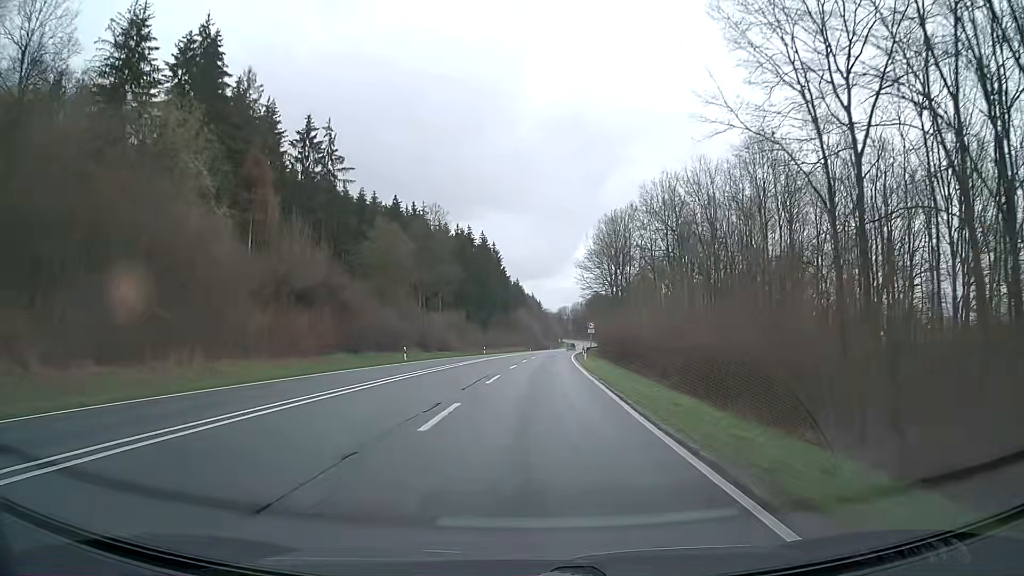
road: primary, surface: asphalt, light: Day
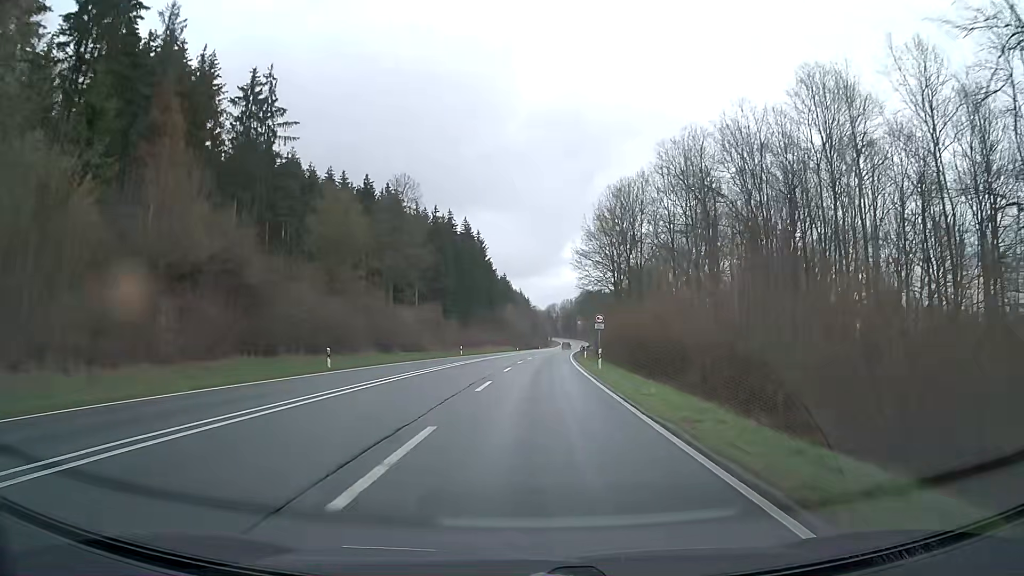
(+0.2, +15.9) m; +1°
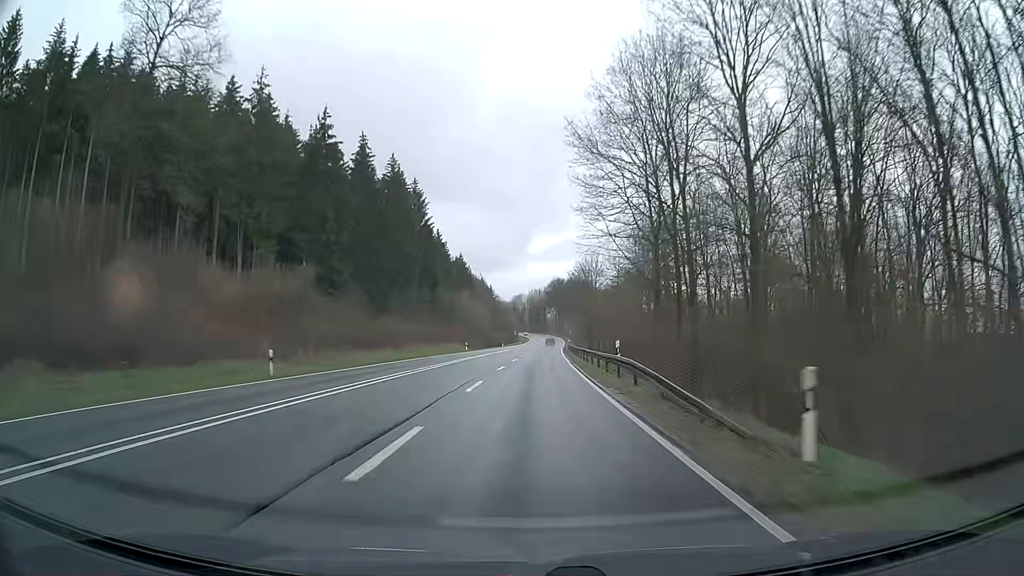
(+1.2, +47.8) m; +3°
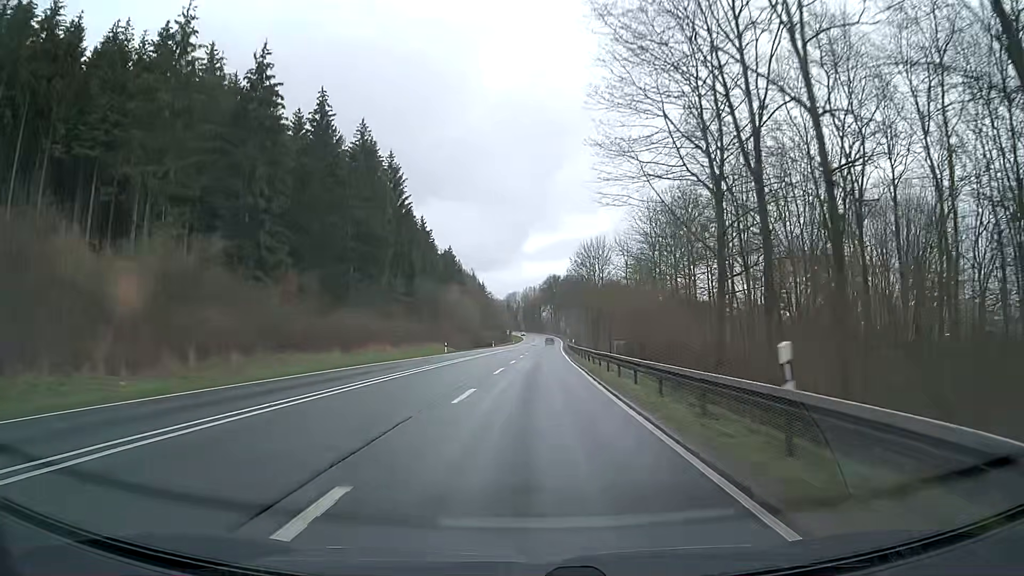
(0.0, +15.9) m; 0°
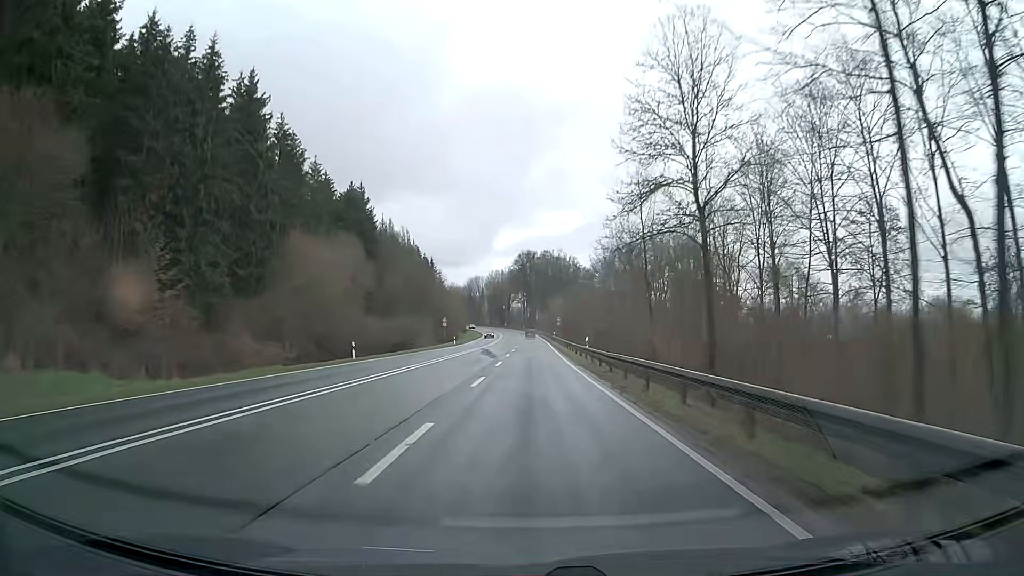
(+2.1, +79.3) m; +3°
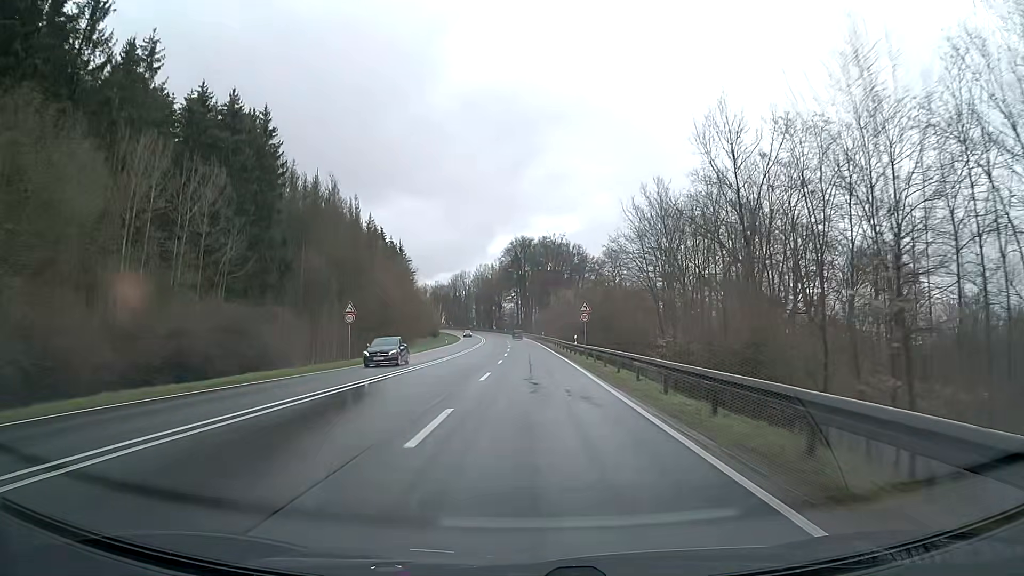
(0.0, +45.7) m; 0°
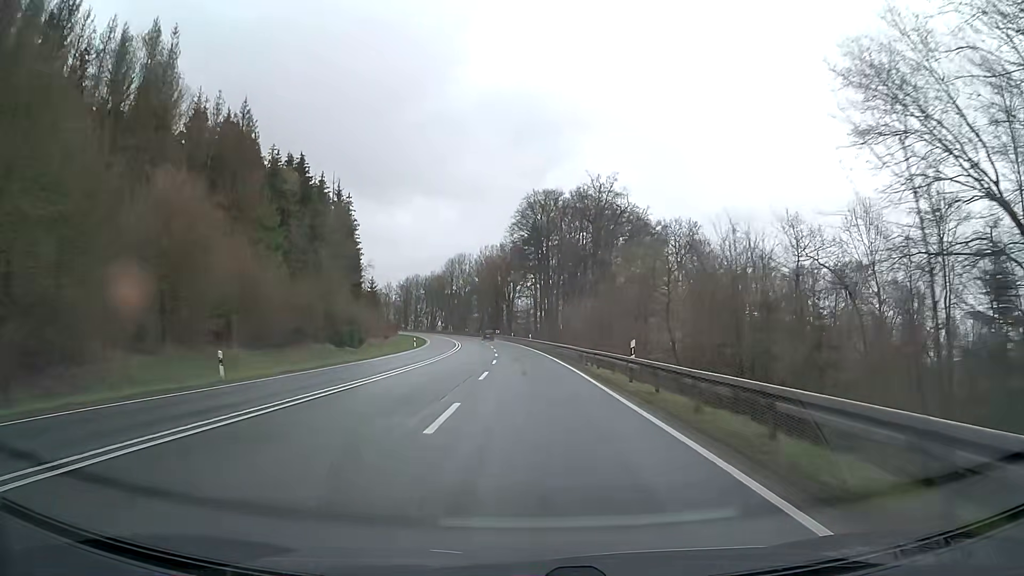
(-0.6, +70.6) m; -2°
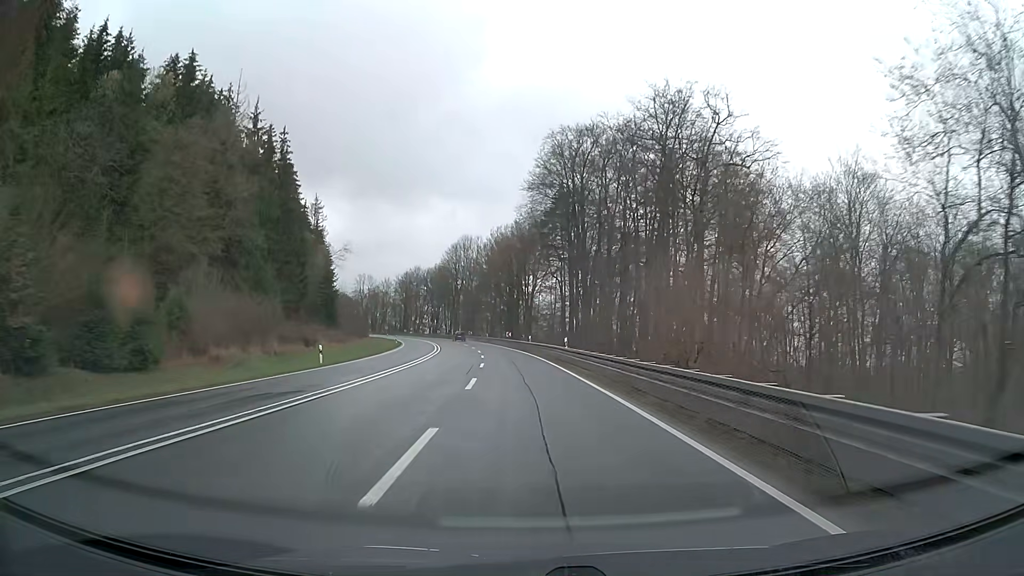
(-0.5, +39.4) m; -2°
(0, +10) (0, +20) (-1, +30) (-1, +40) (-2, +50) (-3, +60) (-4, +70) (-6, +80) (-7, +90) (-9, +99) m
